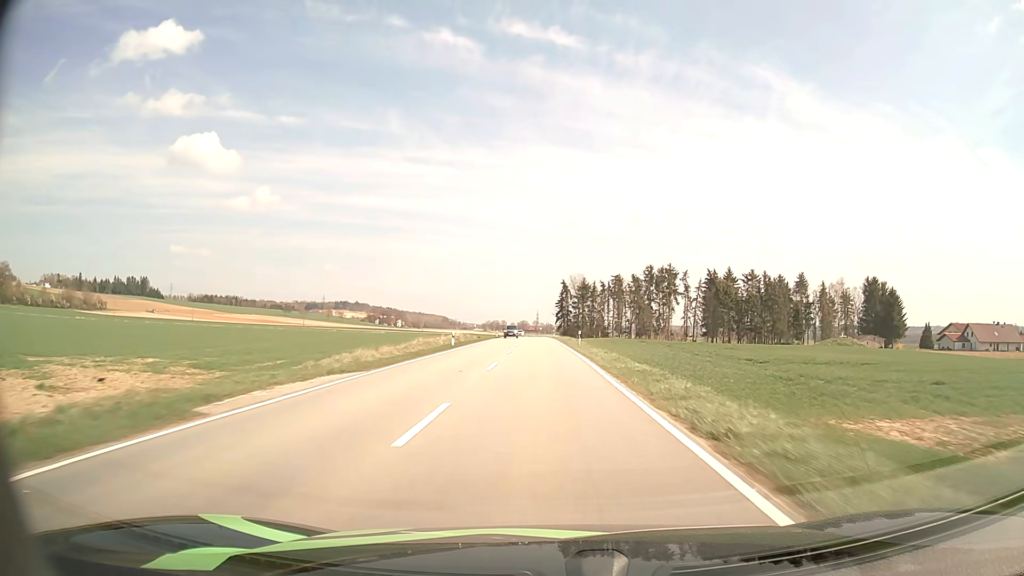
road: tertiary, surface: asphalt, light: Day
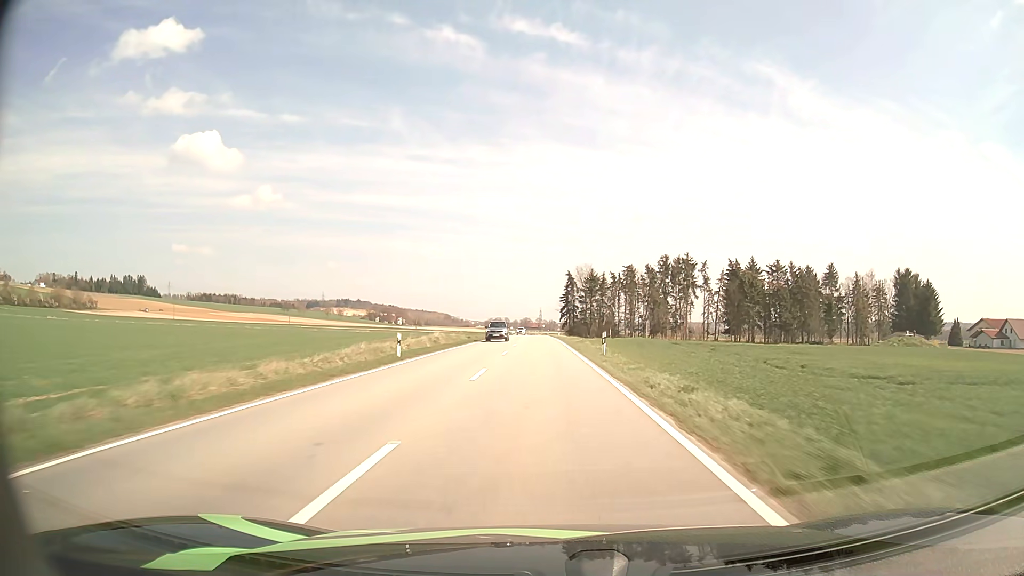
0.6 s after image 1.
(0.0, +16.2) m; 0°
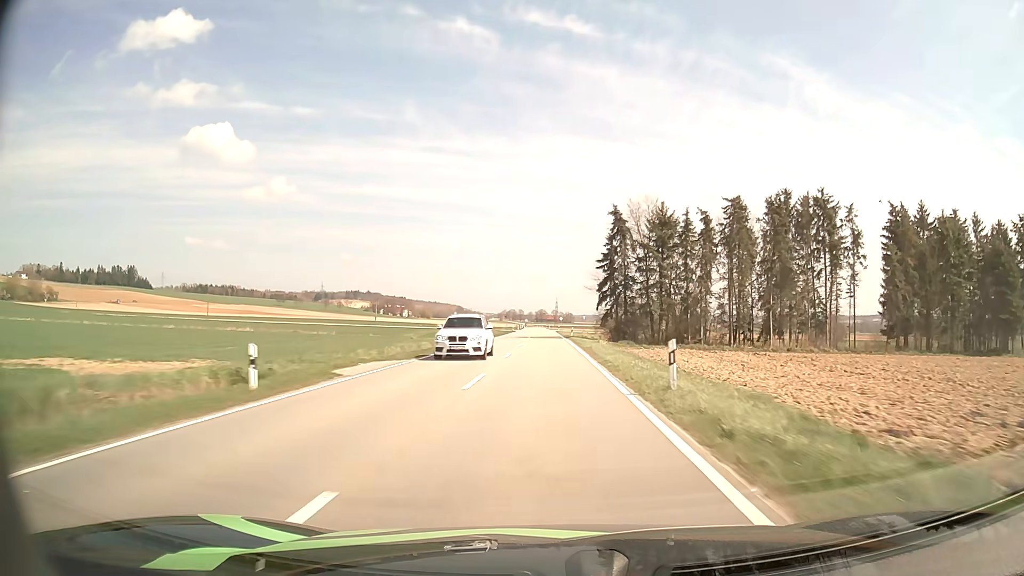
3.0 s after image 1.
(-0.7, +64.6) m; -1°
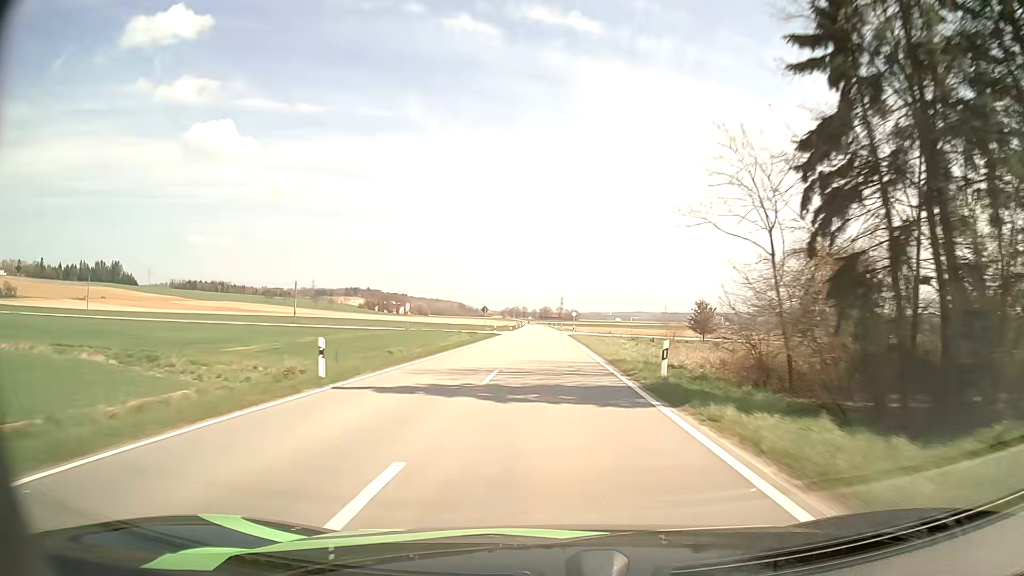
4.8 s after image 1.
(-0.3, +48.9) m; -1°
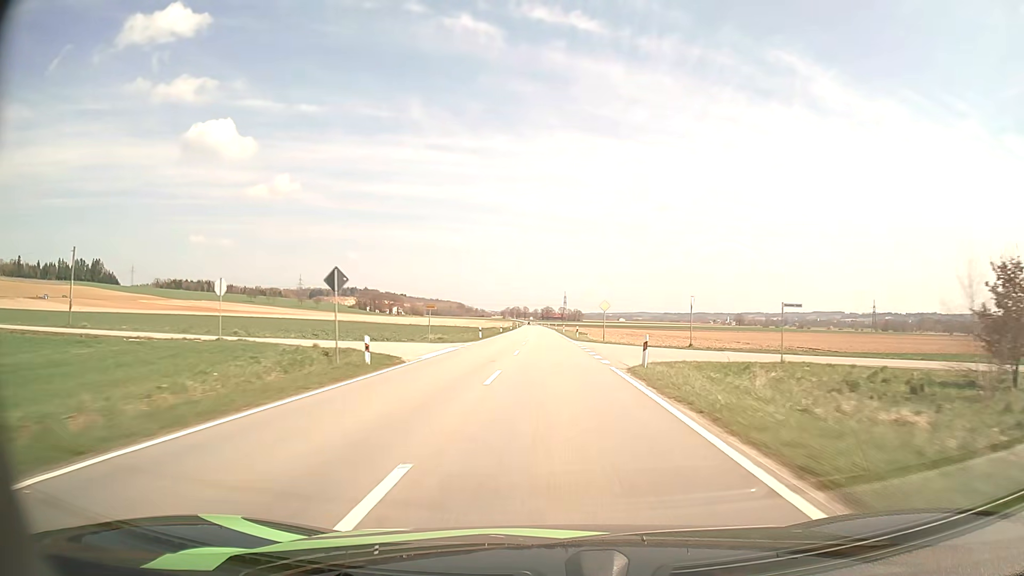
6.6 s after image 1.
(0.0, +49.7) m; 0°
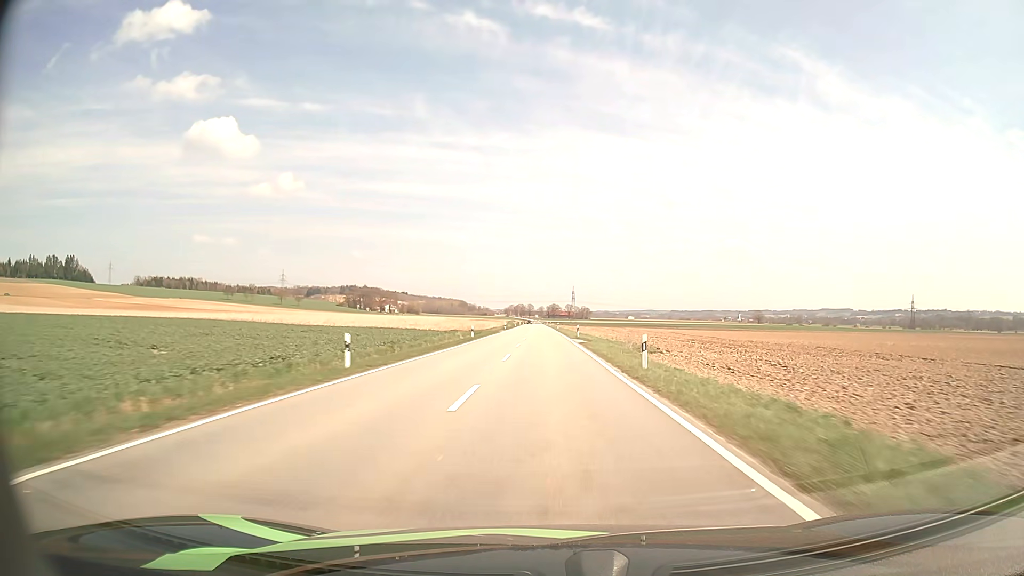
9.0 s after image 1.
(-0.3, +67.3) m; 0°
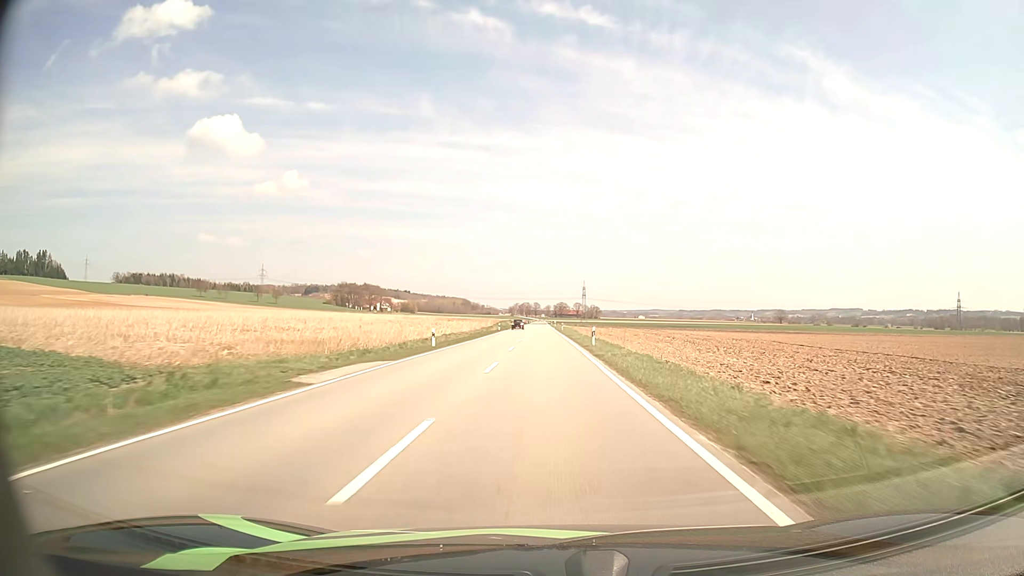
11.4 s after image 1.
(-0.3, +67.2) m; -1°
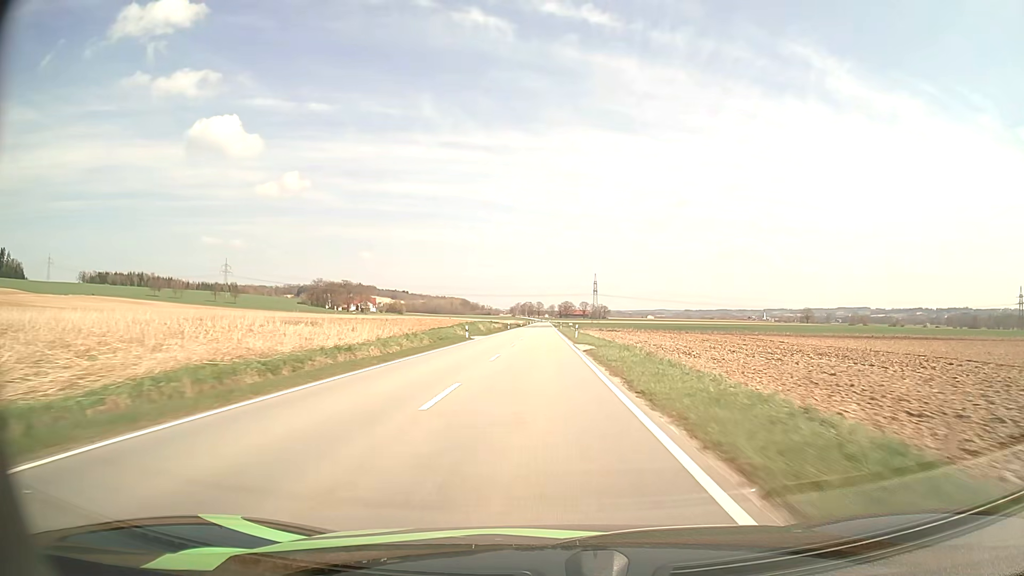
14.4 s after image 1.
(-0.2, +82.0) m; 0°
(0, +10) (0, +20) (0, +30) (0, +40) (0, +50) (0, +60) (0, +70) (0, +80) (0, +90) (0, +100) m
